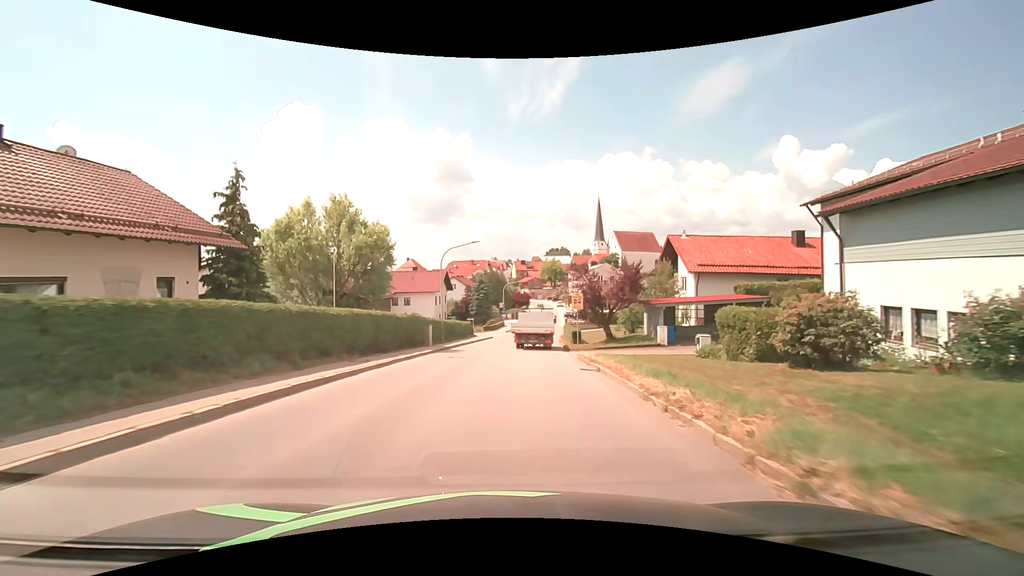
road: tertiary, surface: asphalt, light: Day
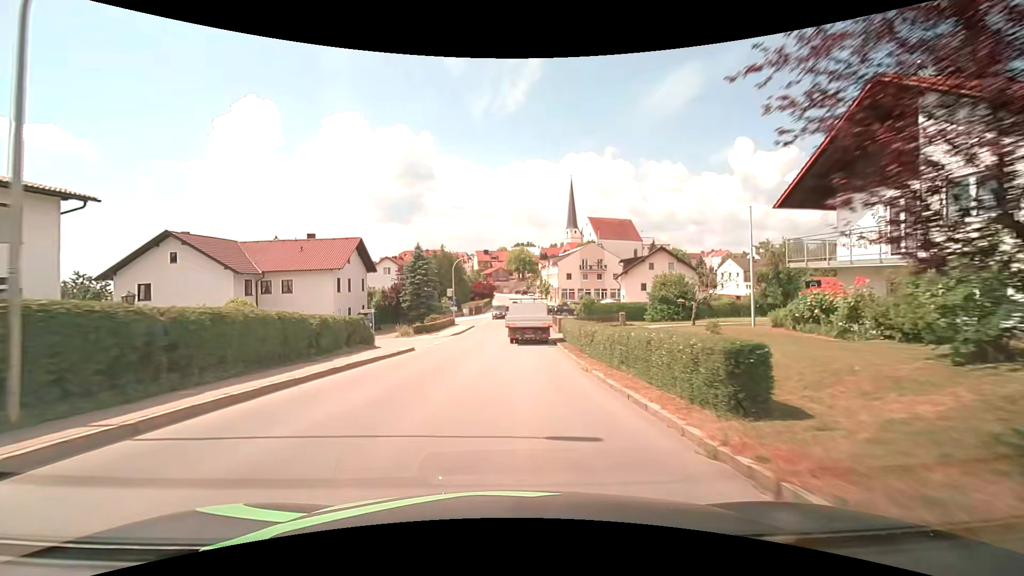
(+1.3, +28.7) m; +4°
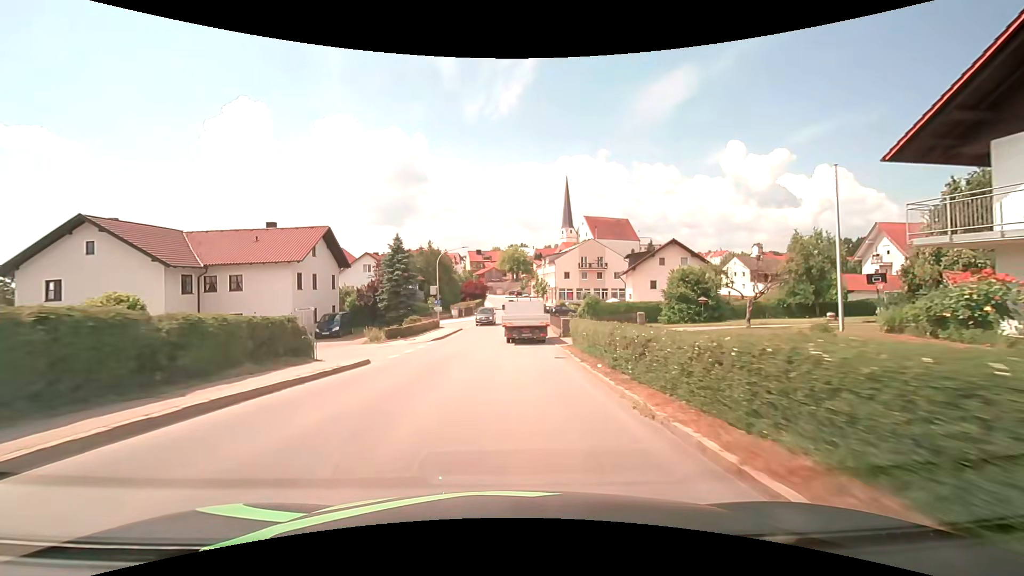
(+0.1, +7.0) m; +1°
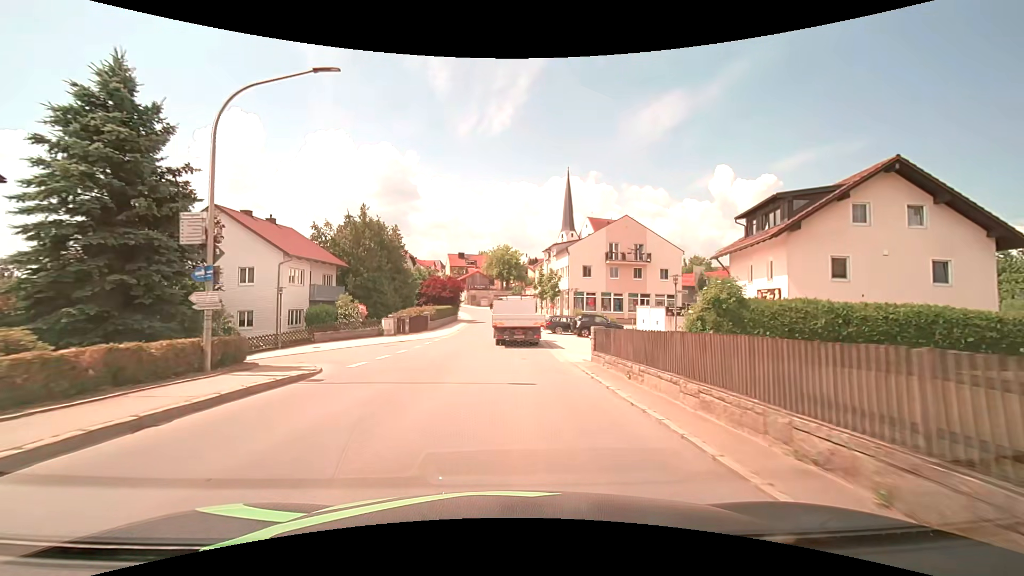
(+0.5, +32.8) m; +1°
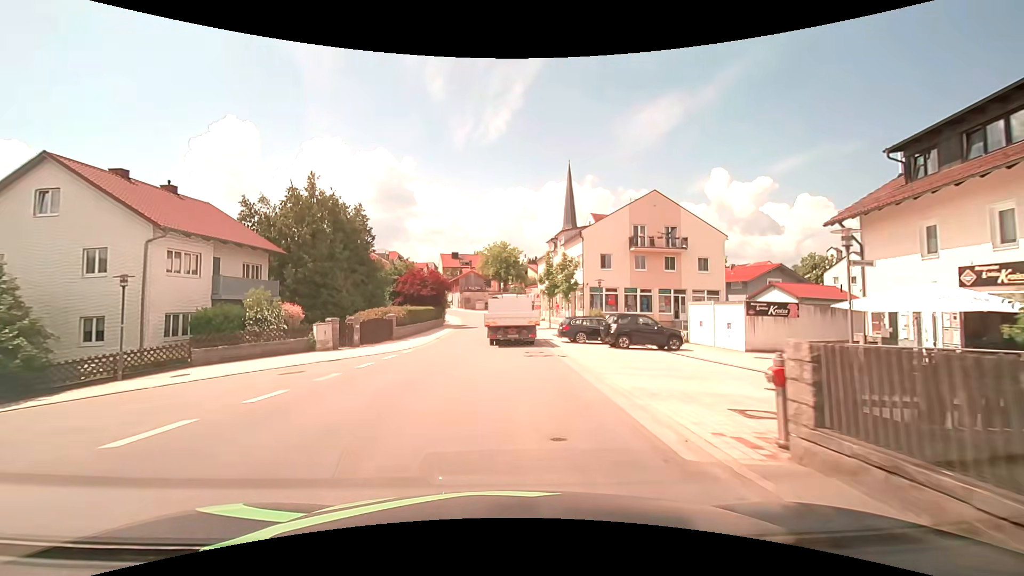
(+0.1, +12.2) m; +1°
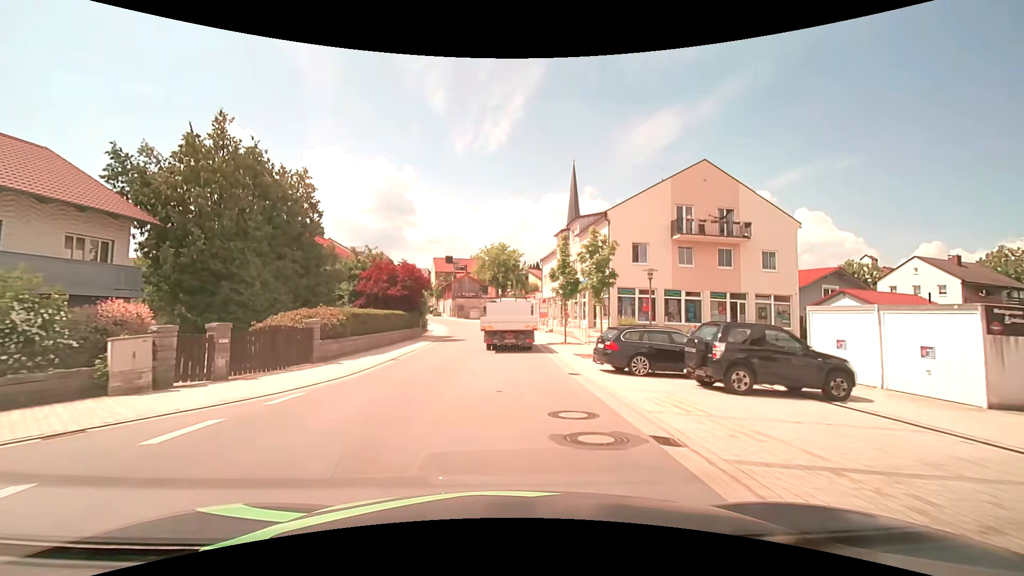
(0.0, +11.8) m; 0°
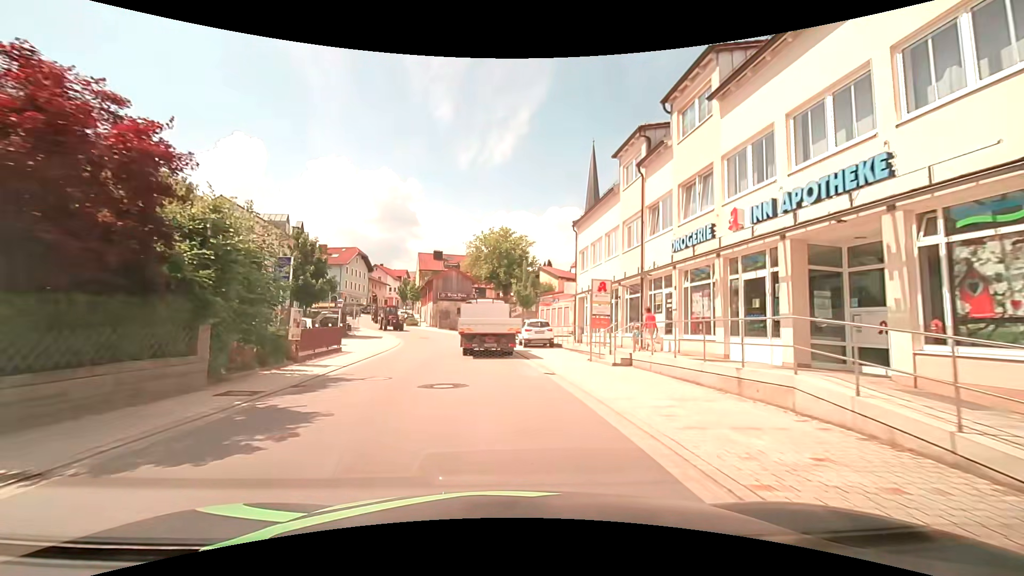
(0.0, +27.2) m; 0°
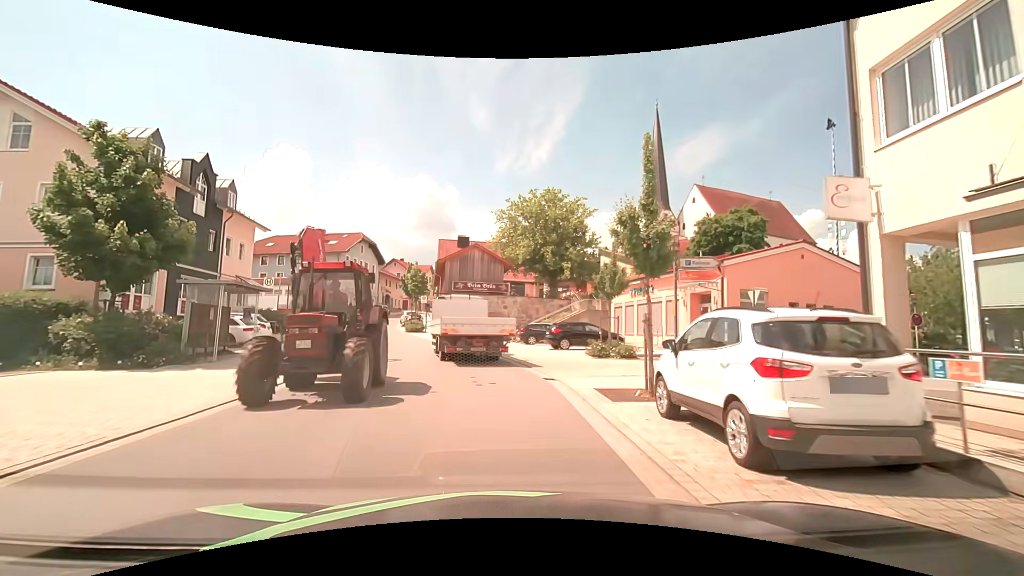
(-1.1, +23.1) m; -5°
(0, +10) (-2, +20) (-4, +29) (-8, +39) (-11, +48) (-14, +58) (-15, +68) (-15, +78) (-15, +88) (-14, +98) m
